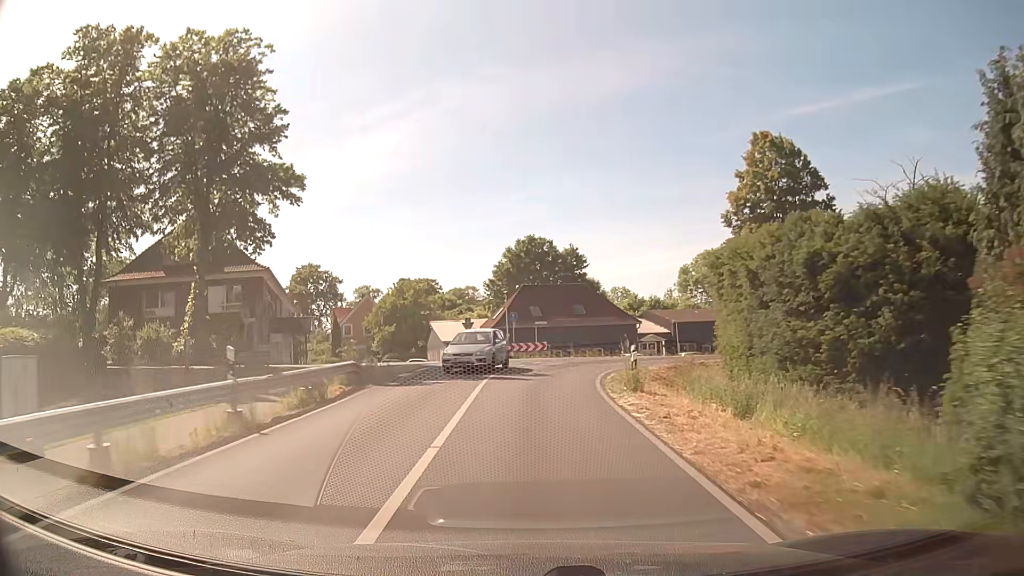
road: secondary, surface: asphalt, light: Day
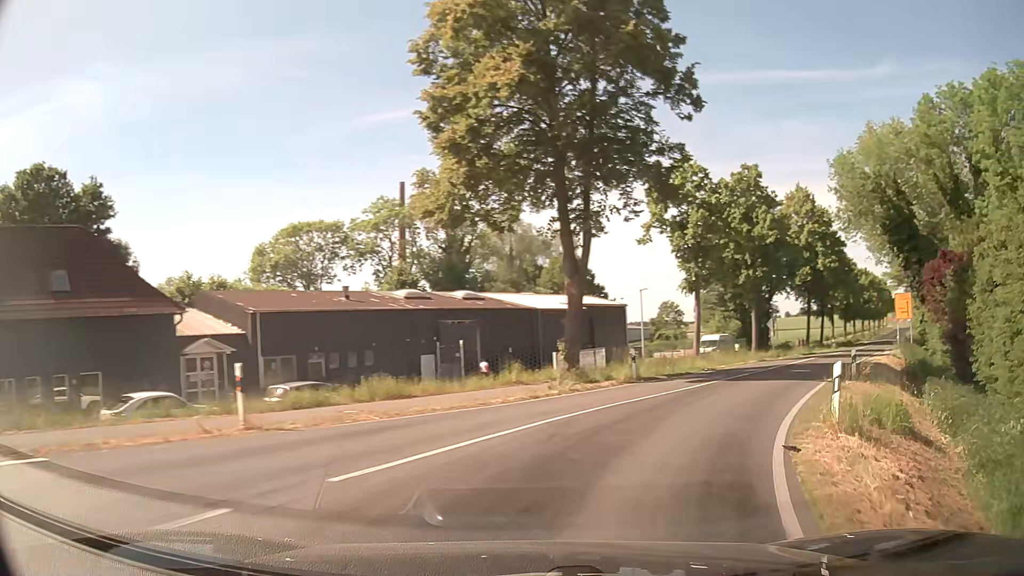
(+5.6, +35.6) m; +36°
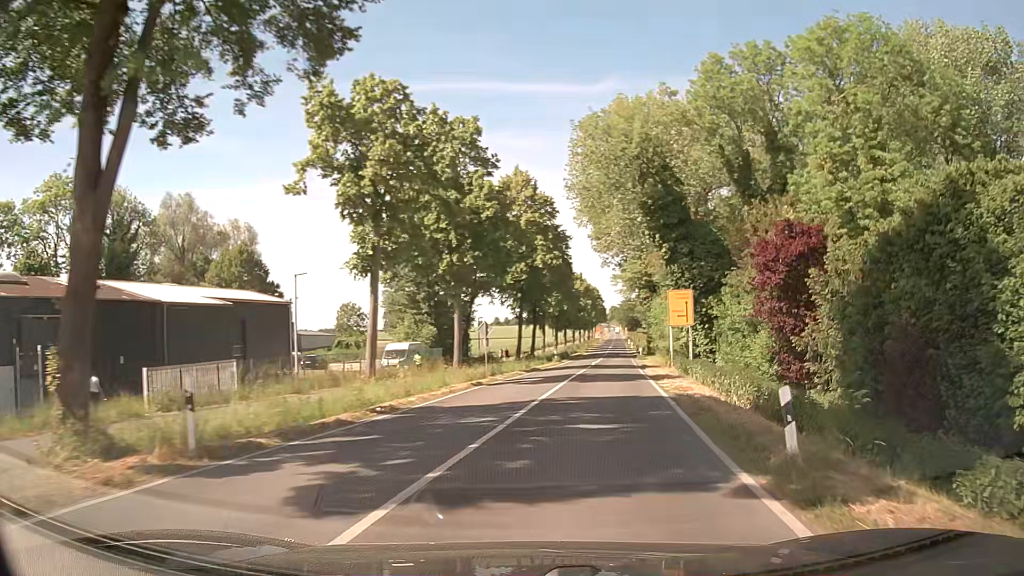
(+3.4, +13.6) m; +27°
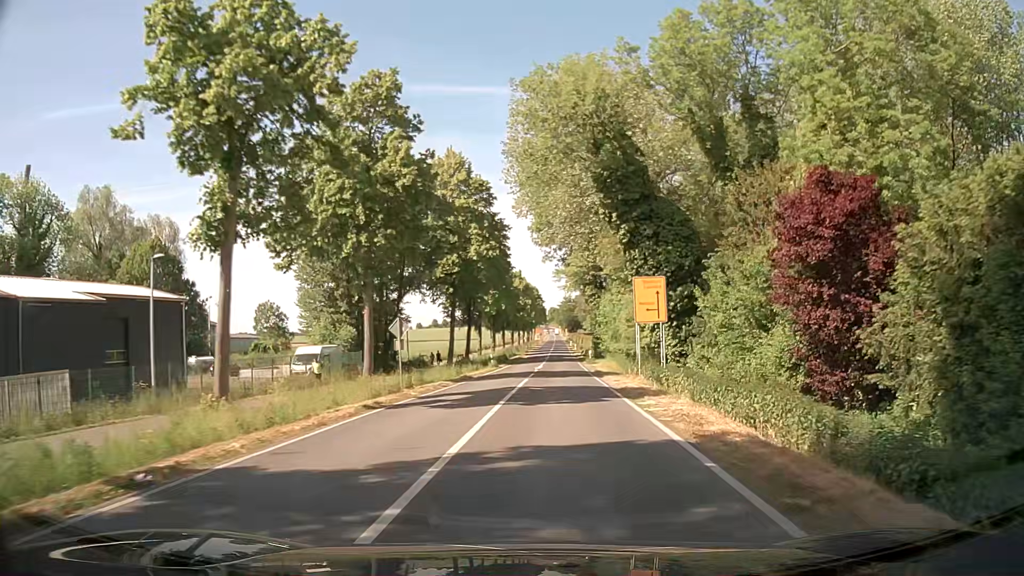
(+0.3, +7.7) m; +4°
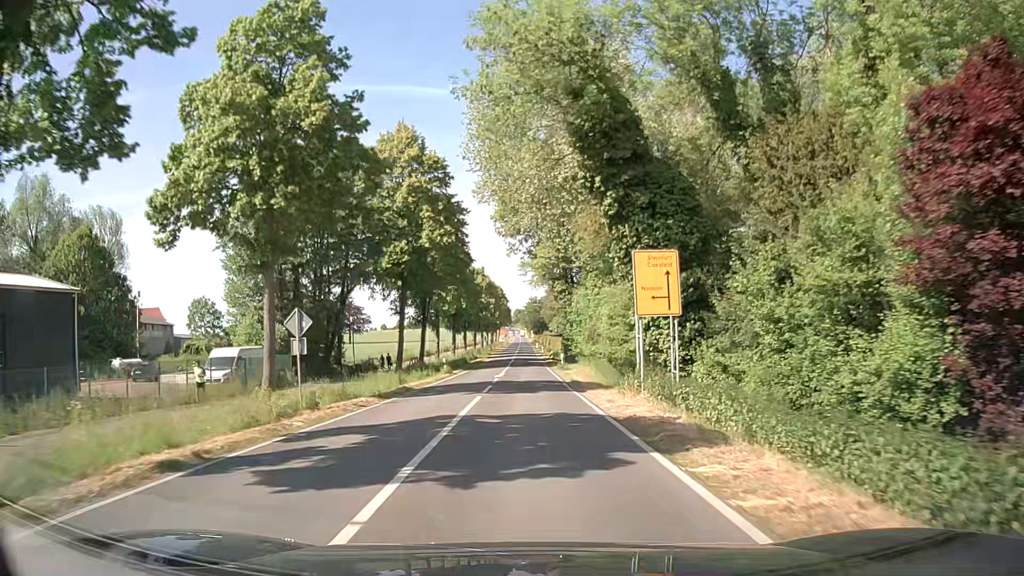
(+0.3, +8.4) m; +3°
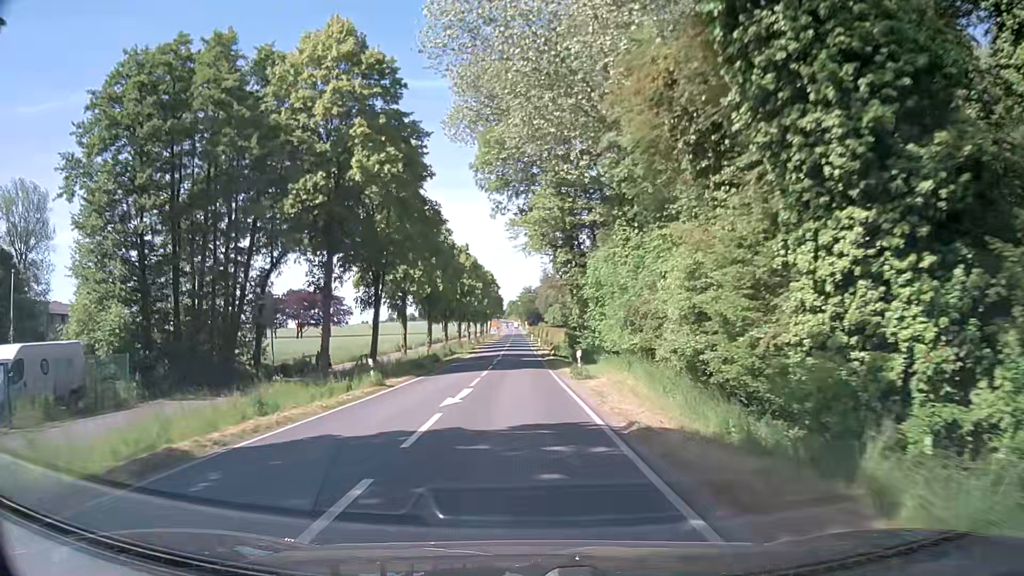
(+0.1, +18.6) m; +1°
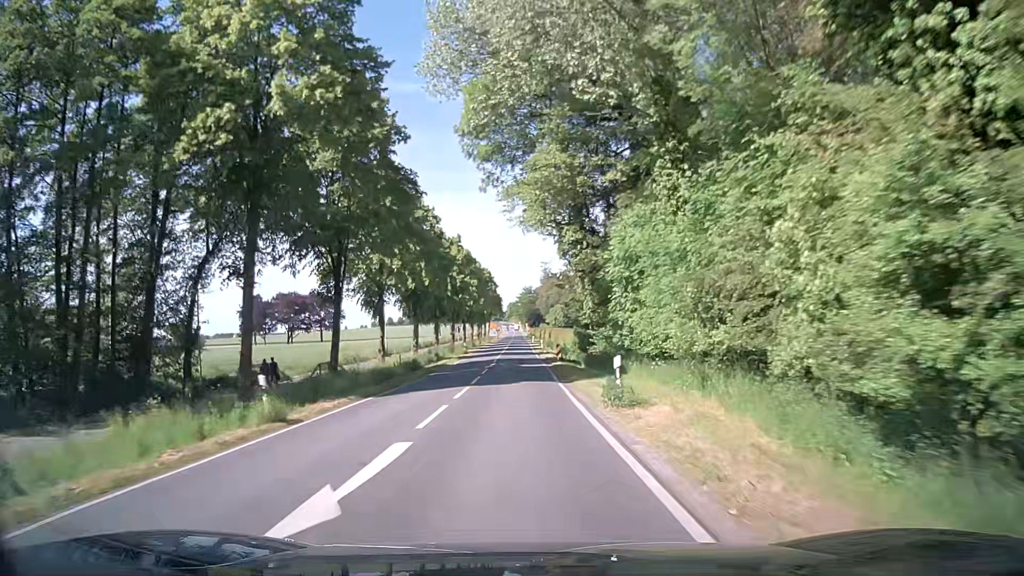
(-0.1, +10.2) m; -1°
